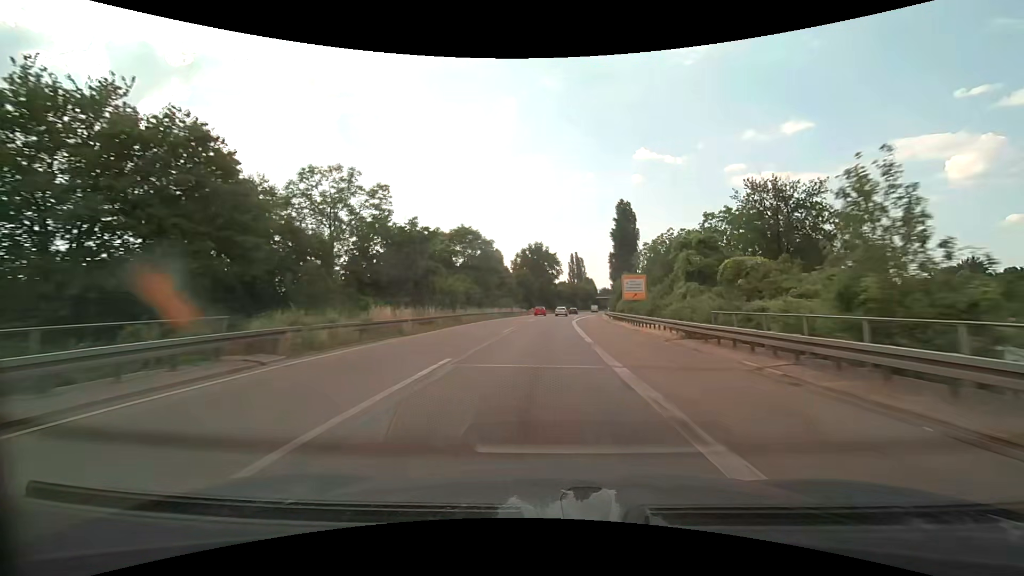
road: trunk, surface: asphalt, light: Day
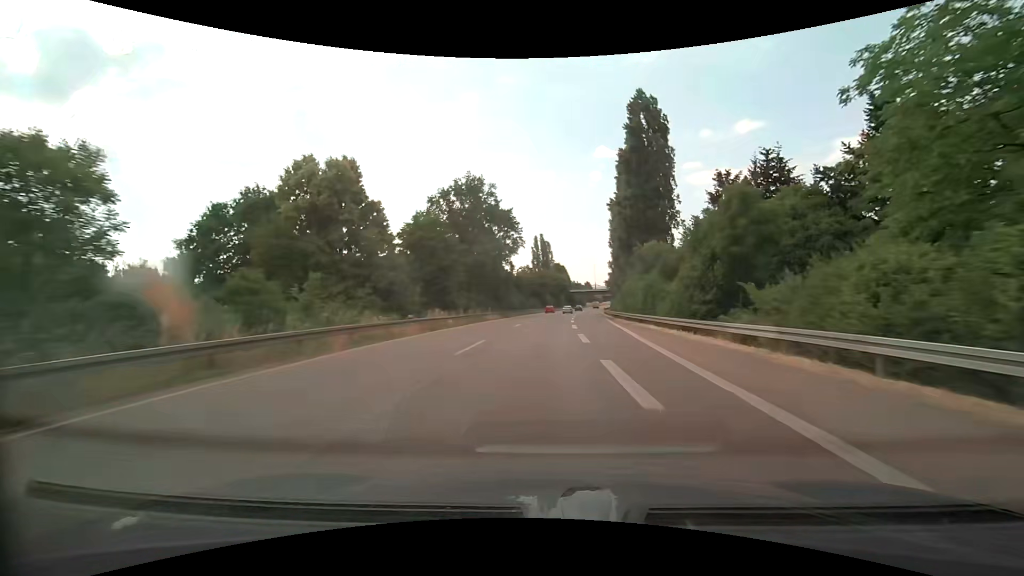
(+2.6, +66.2) m; +4°
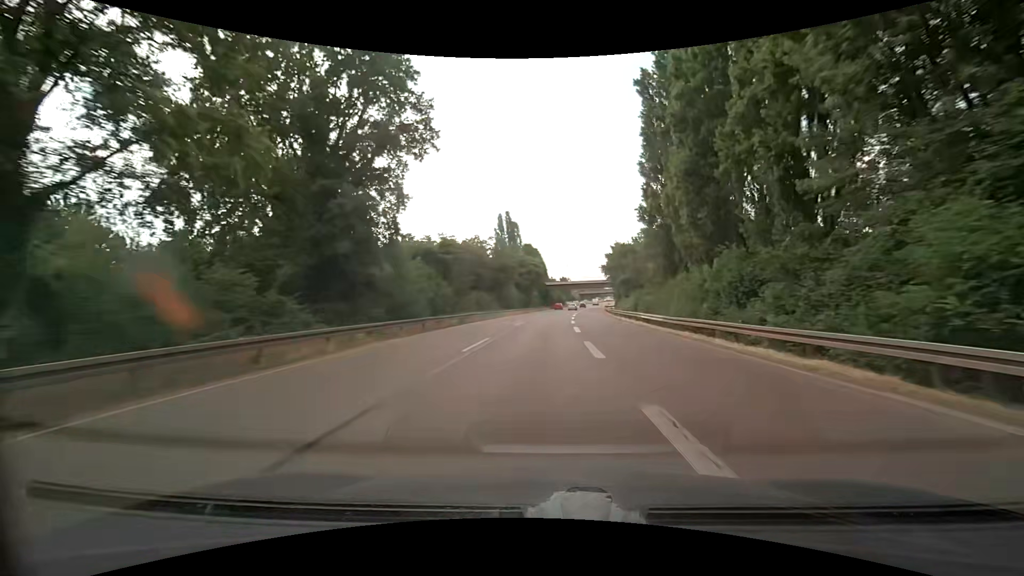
(+1.8, +53.8) m; +4°
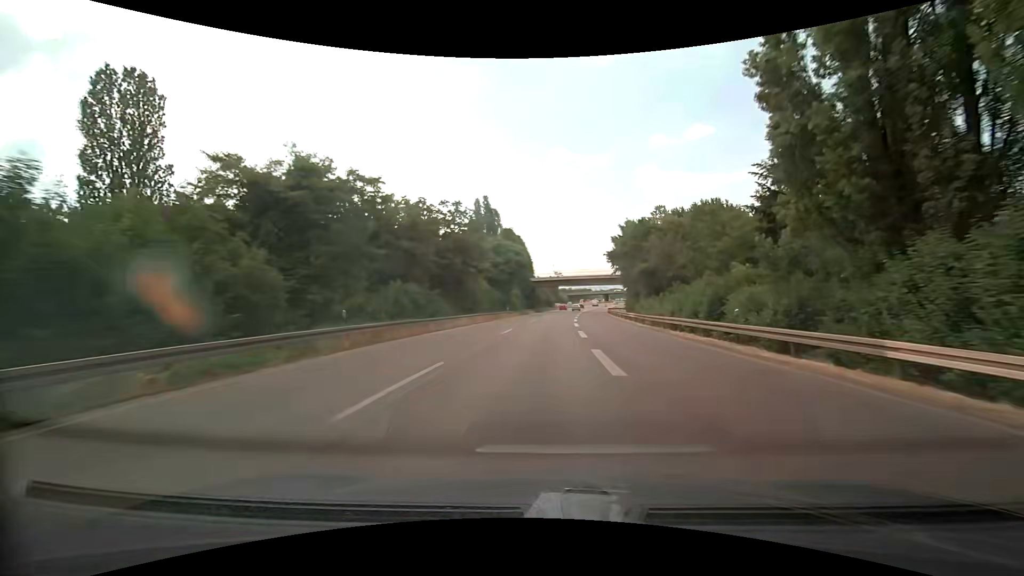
(+0.1, +27.2) m; +1°
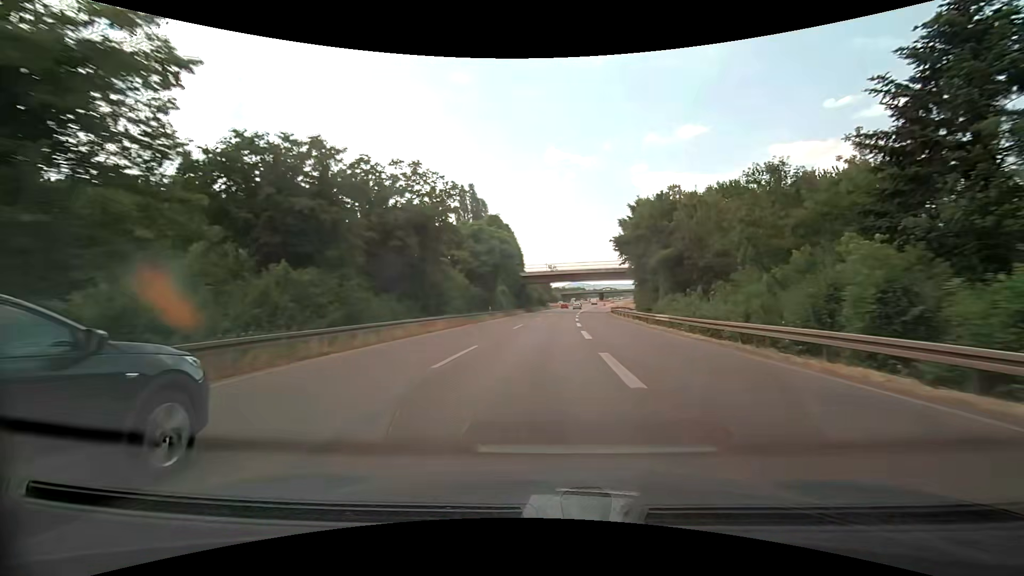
(+0.1, +13.6) m; +1°
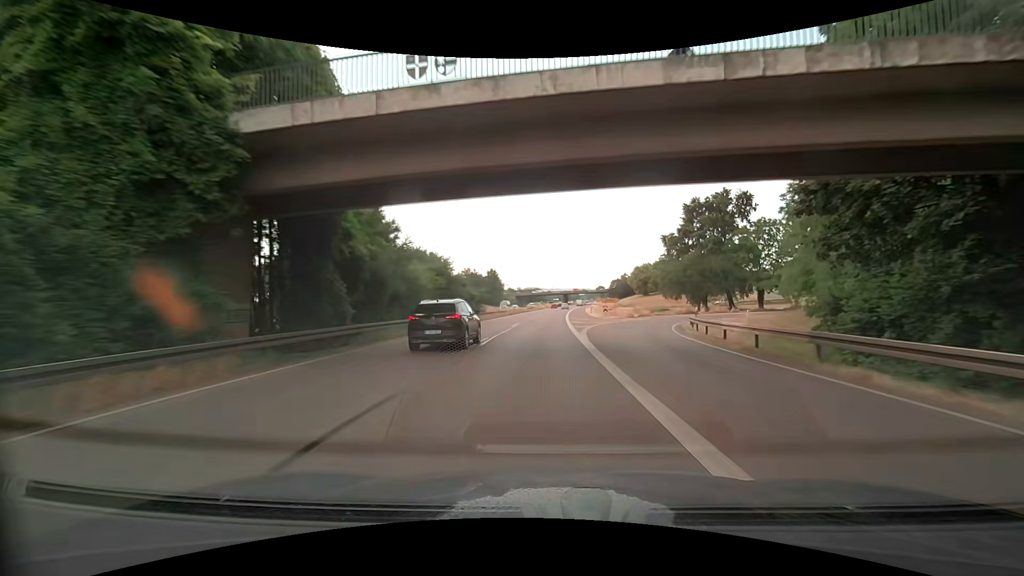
(+3.2, +68.4) m; +5°
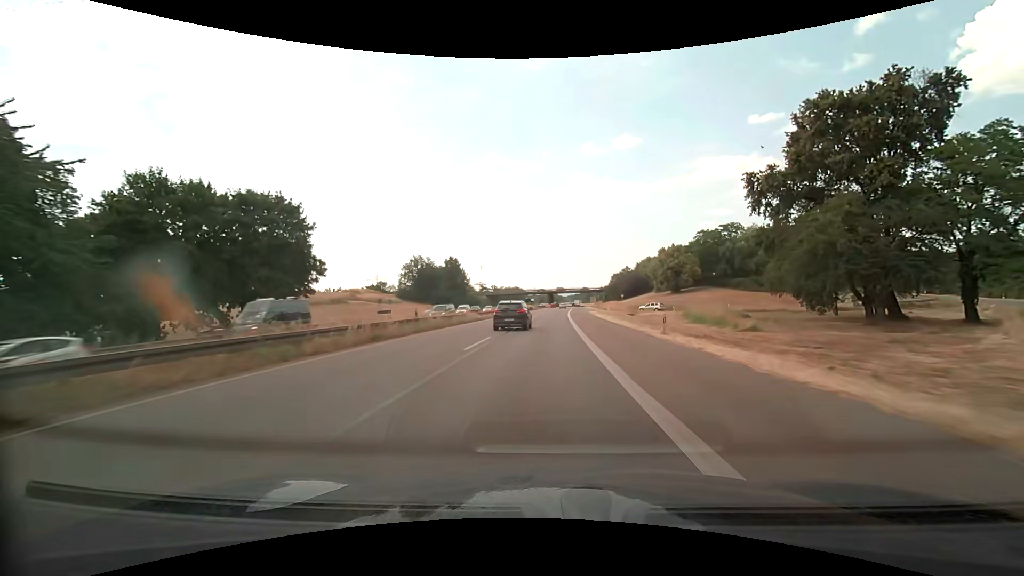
(+1.3, +55.3) m; +2°
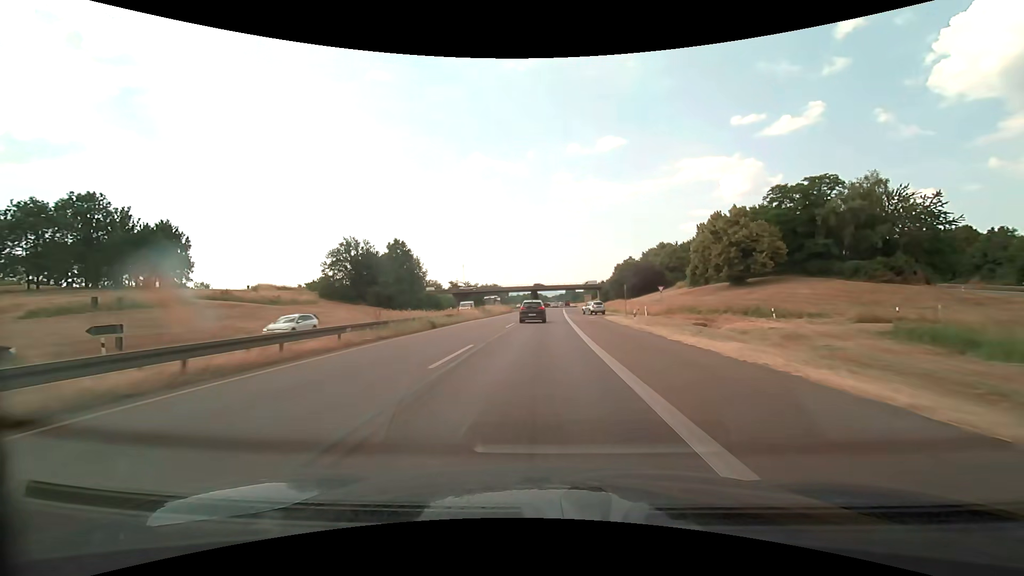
(+0.8, +41.2) m; +2°
(0, +10) (0, +20) (0, +30) (0, +40) (+1, +50) (+1, +60) (+1, +70) (+2, +80) (+2, +90) (+3, +100) m
